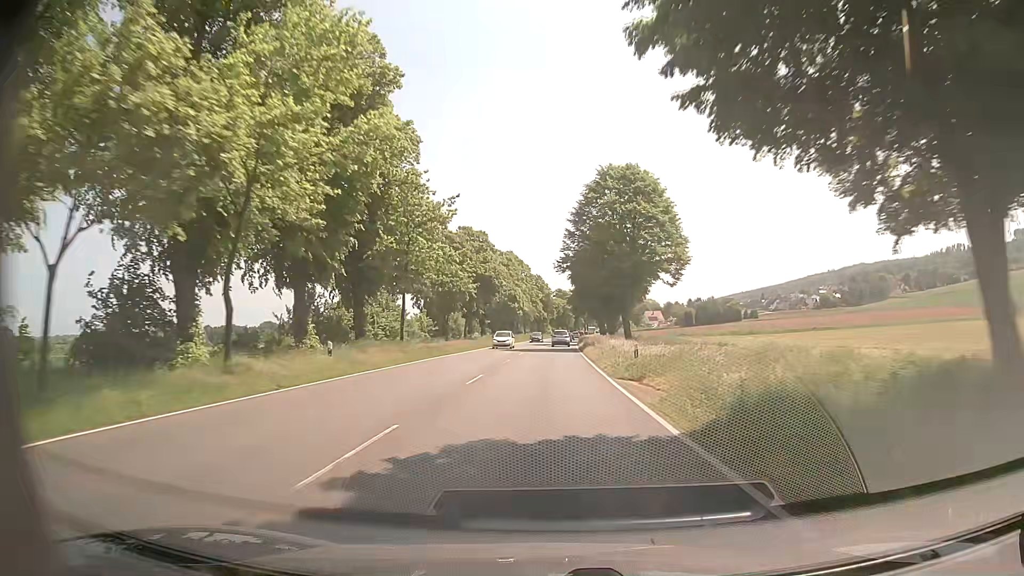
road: primary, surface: asphalt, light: Day
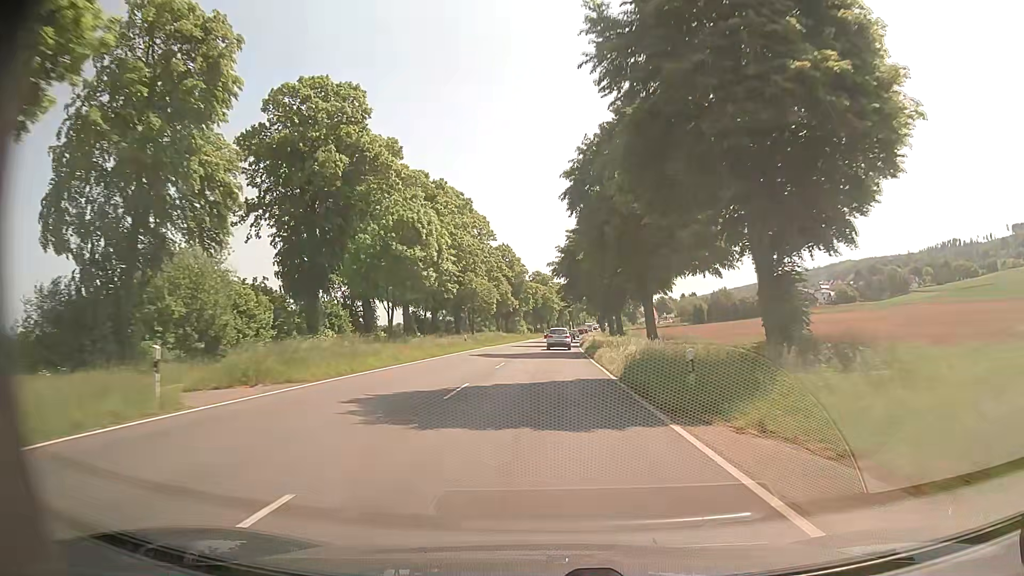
(+1.0, +64.0) m; +2°
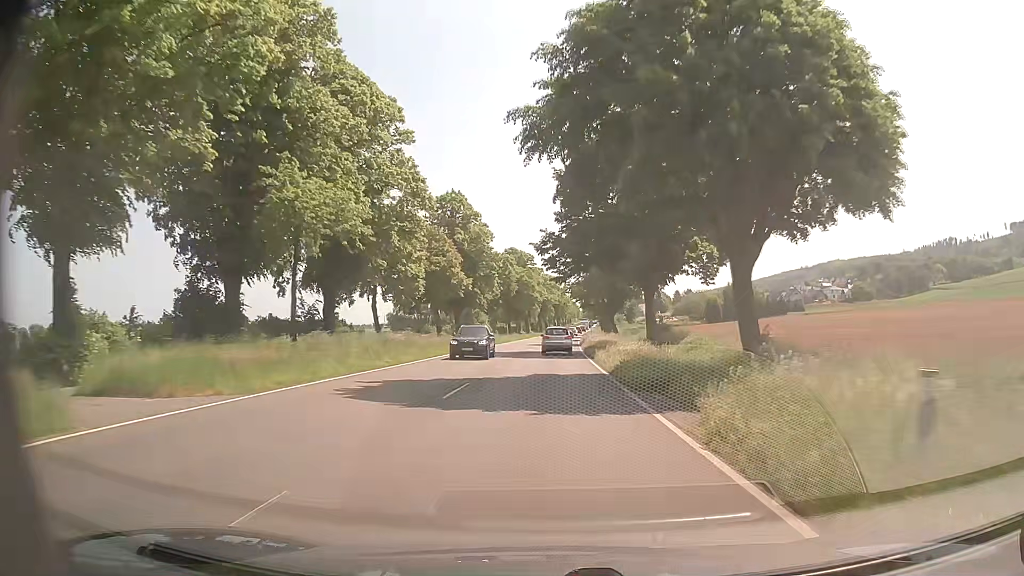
(+0.5, +47.6) m; +2°
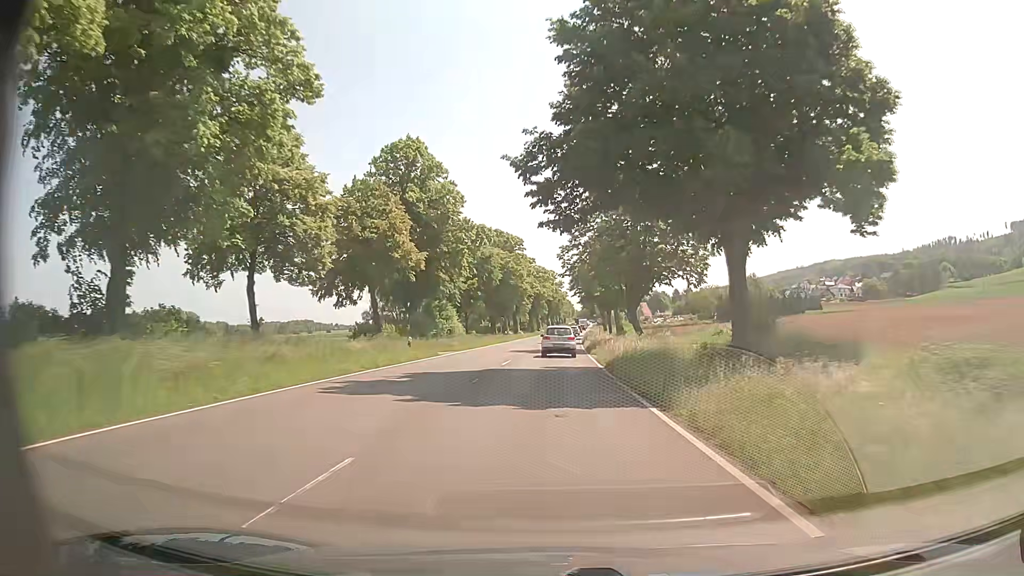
(0.0, +22.4) m; +1°
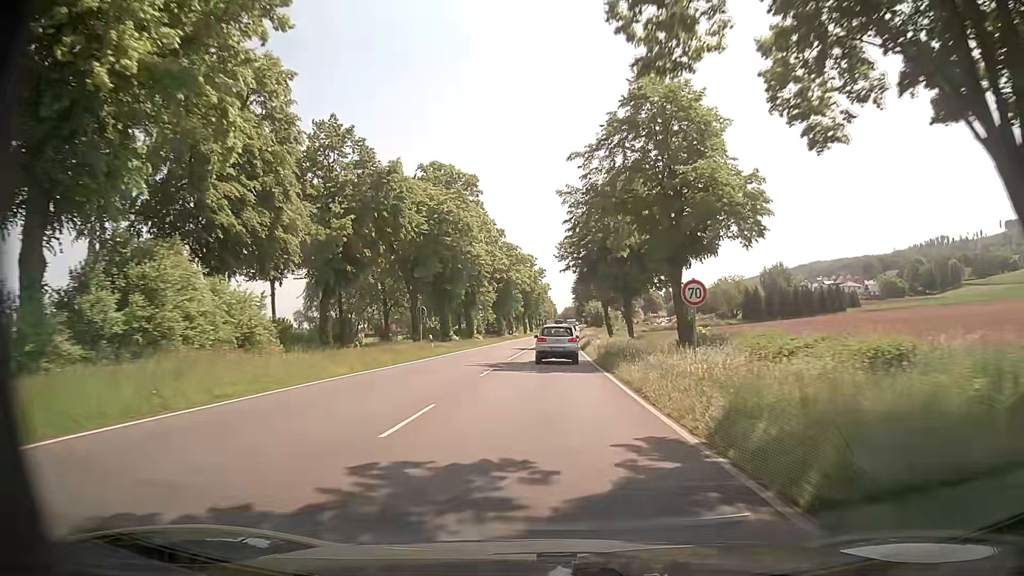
(+0.3, +42.4) m; +1°
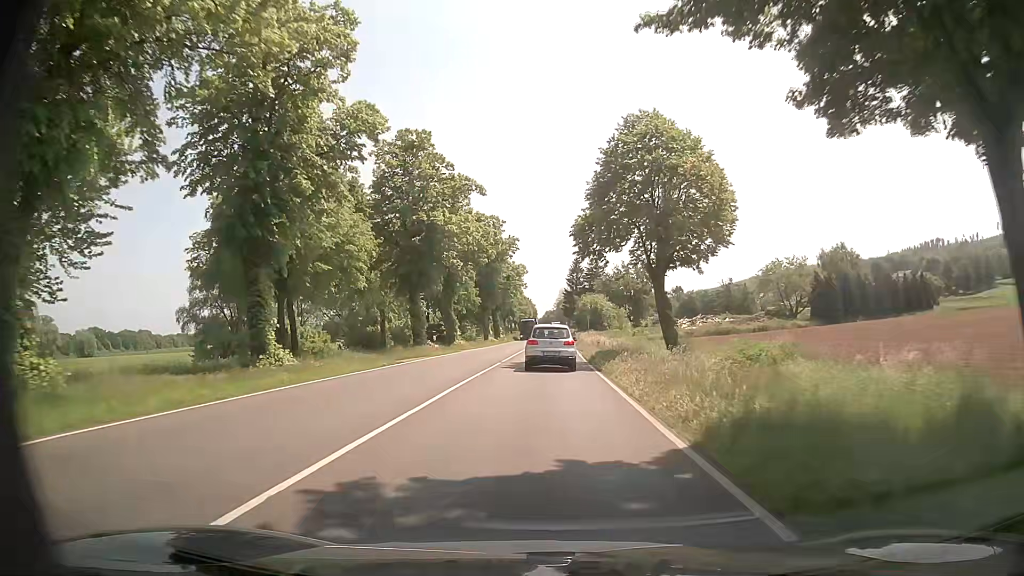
(+0.9, +48.7) m; +2°
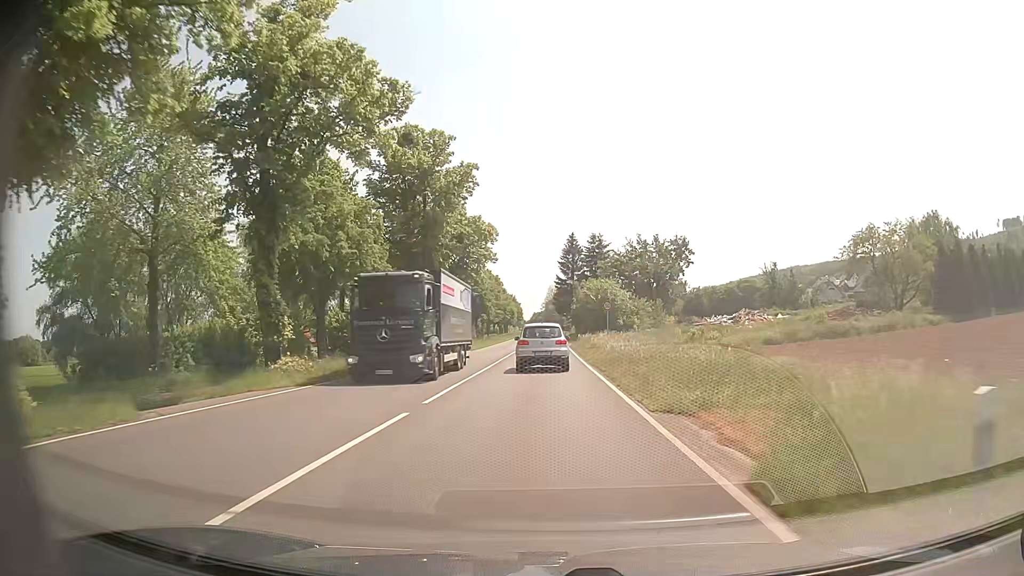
(+0.3, +37.2) m; +1°
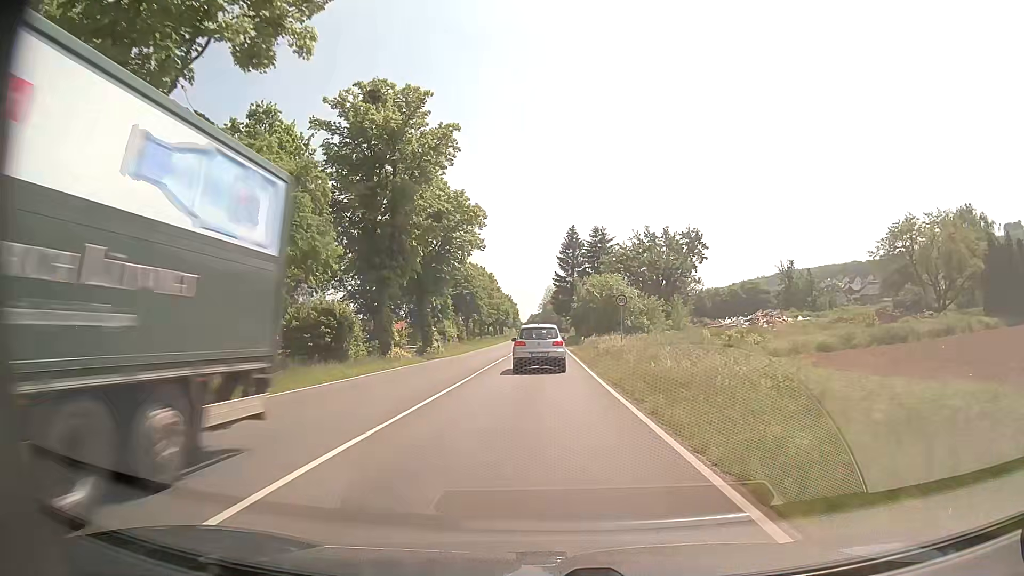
(+0.1, +9.2) m; 0°
(0, +10) (0, +20) (0, +30) (0, +40) (0, +50) (0, +60) (0, +70) (0, +80) (0, +90) (0, +100) m
